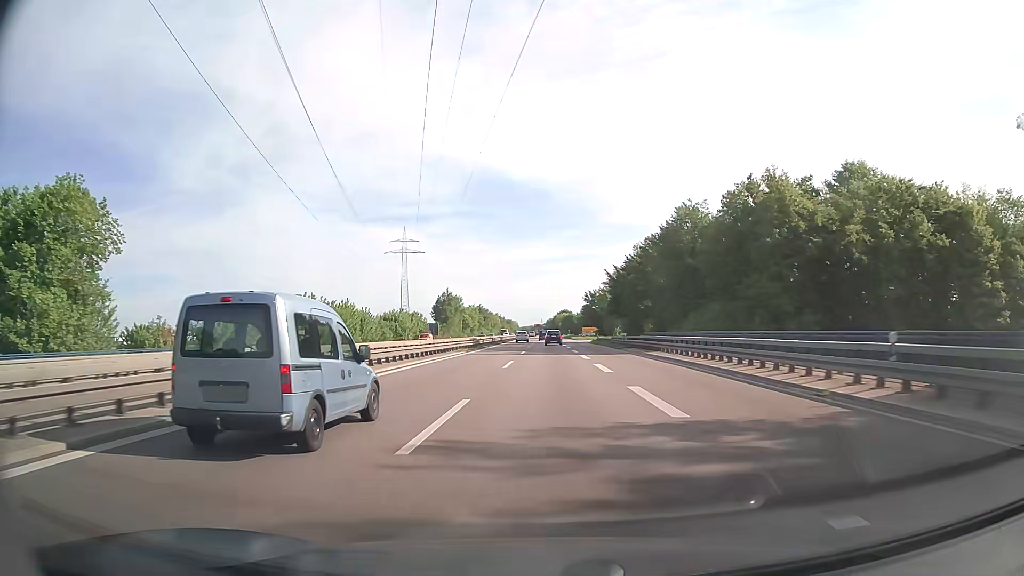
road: trunk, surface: asphalt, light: Day
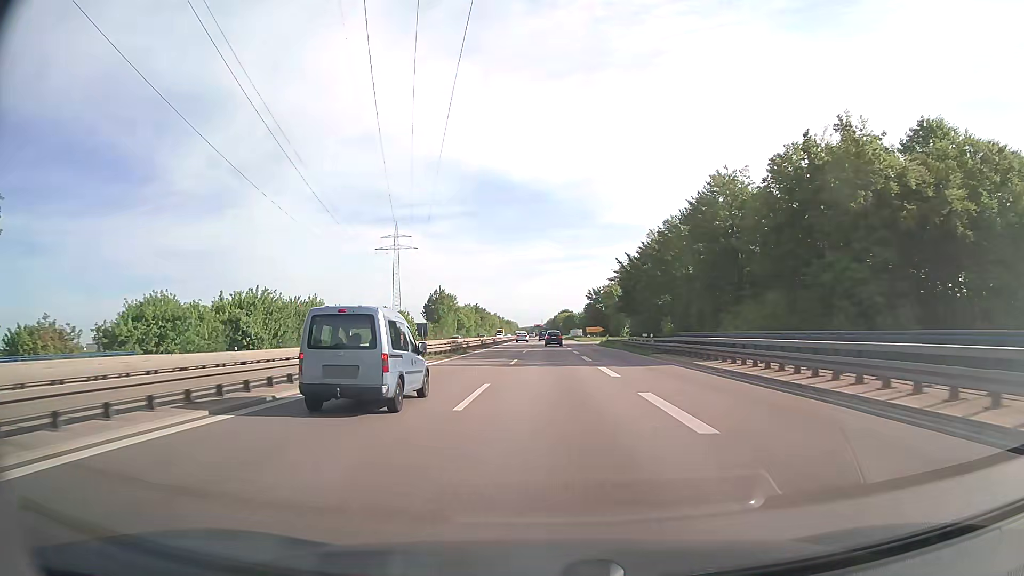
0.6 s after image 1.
(0.0, +13.8) m; 0°
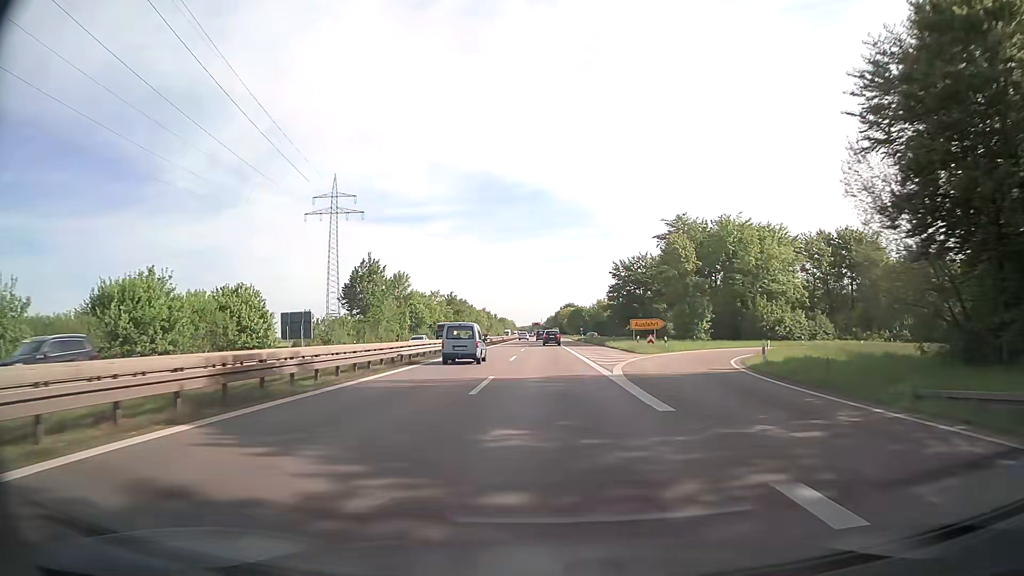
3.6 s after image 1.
(-0.1, +69.4) m; 0°
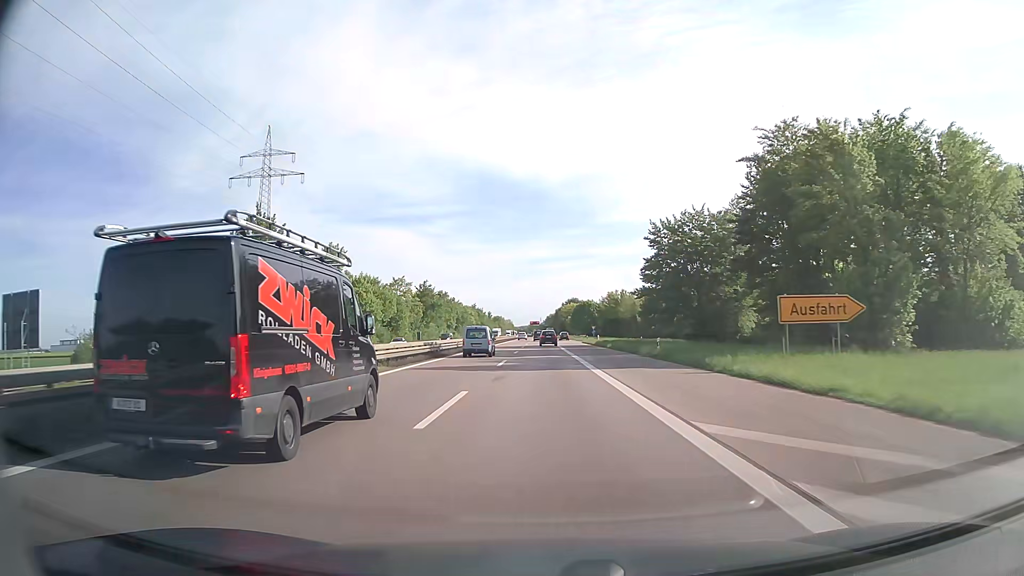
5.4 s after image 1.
(+0.1, +41.6) m; 0°
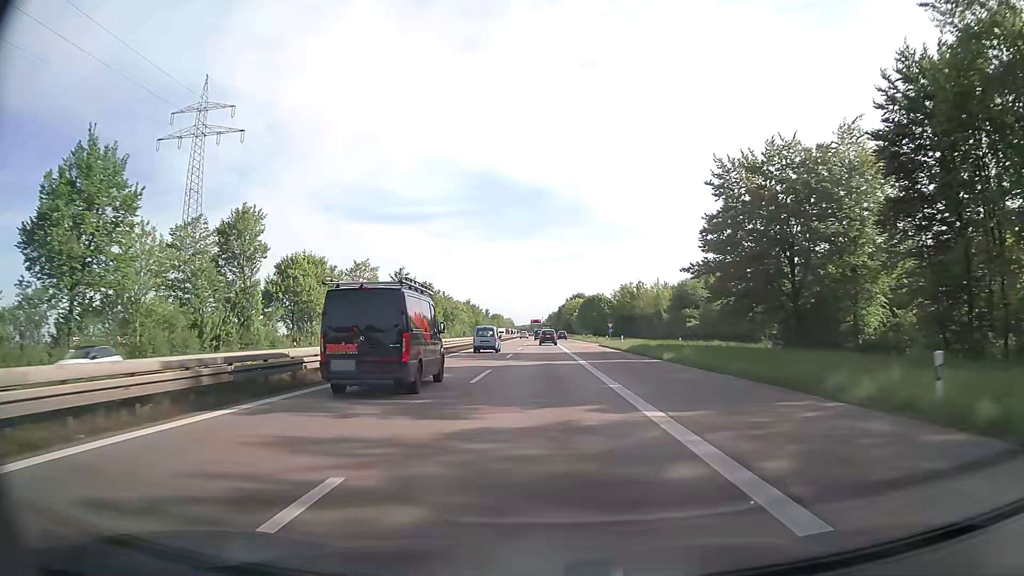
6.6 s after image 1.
(0.0, +27.5) m; 0°
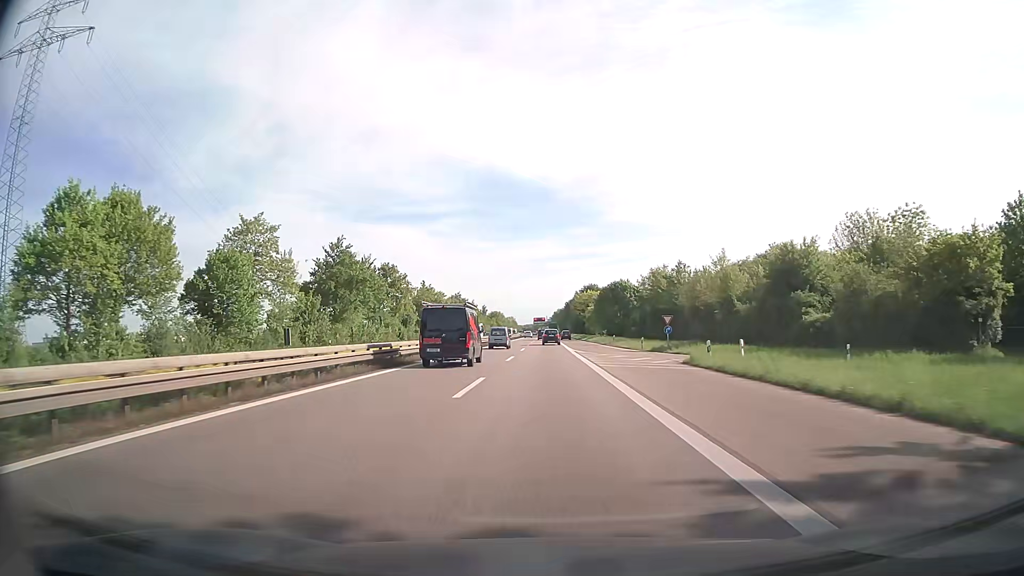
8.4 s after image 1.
(-0.1, +40.6) m; 0°
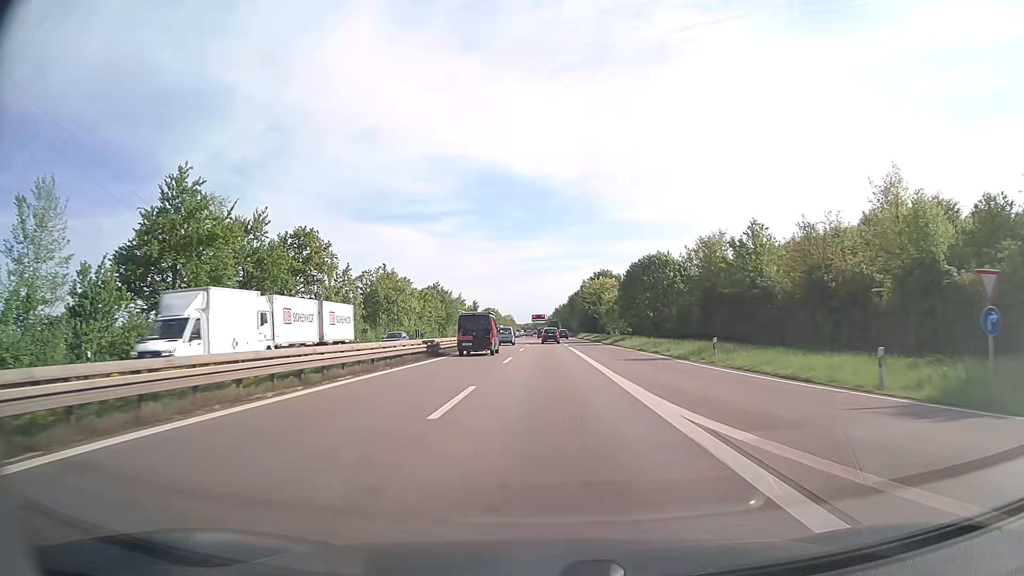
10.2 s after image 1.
(+0.1, +39.7) m; 0°
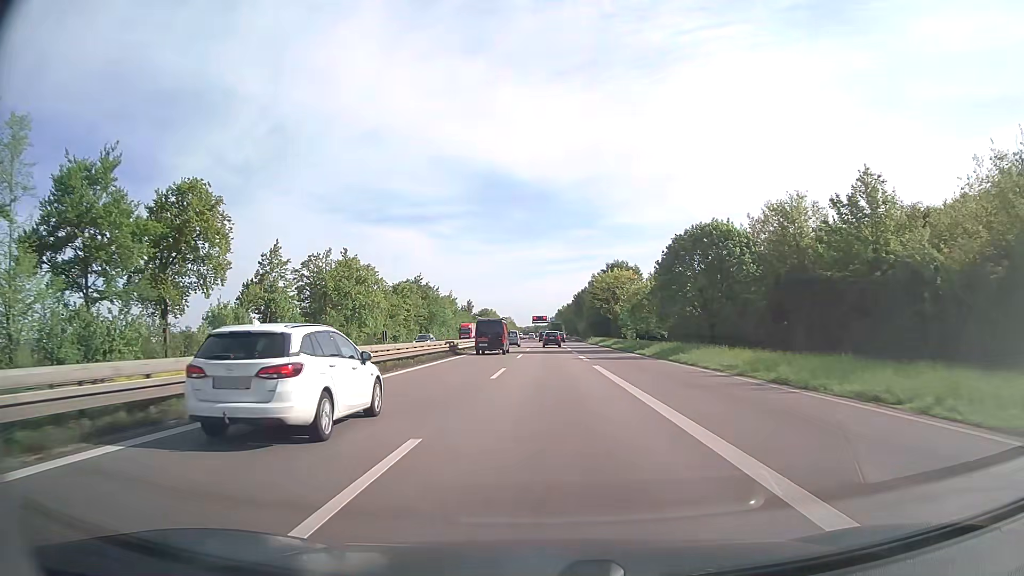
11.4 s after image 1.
(-0.1, +25.9) m; 0°
(0, +10) (0, +20) (0, +30) (0, +40) (0, +50) (0, +60) (0, +70) (0, +80) (0, +90) (0, +100) m
